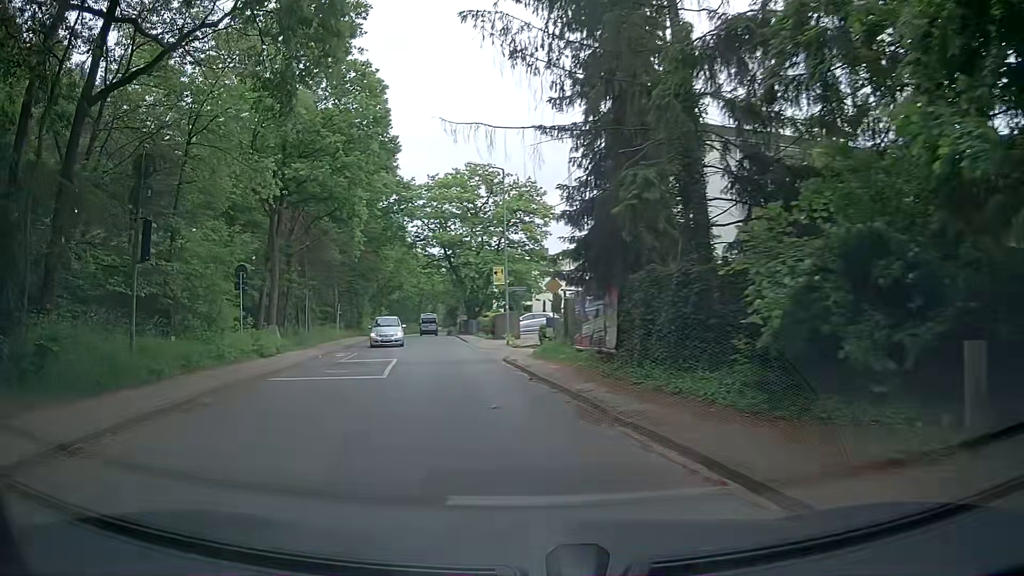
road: tertiary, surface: asphalt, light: Day
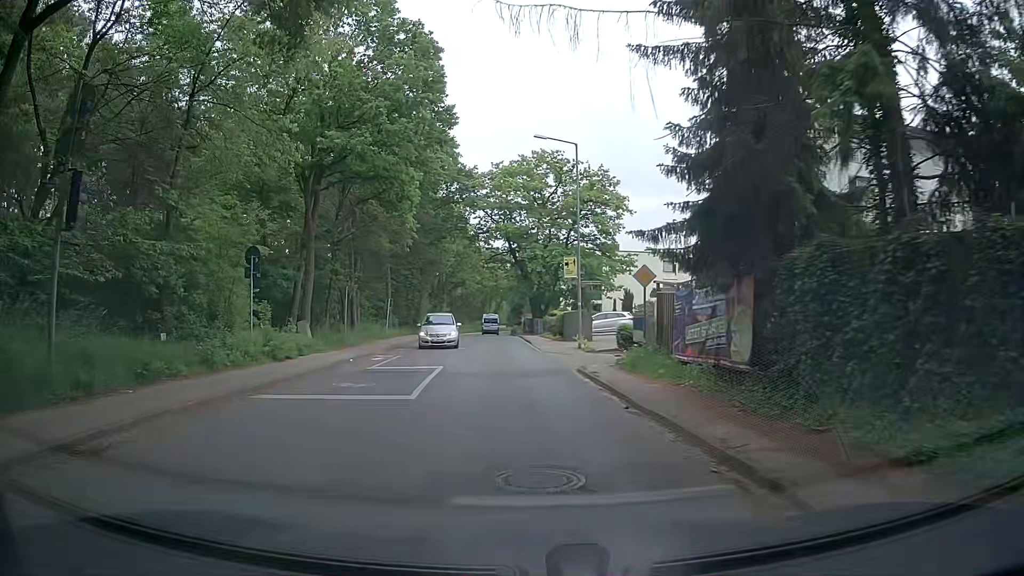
(-0.3, +4.9) m; -6°
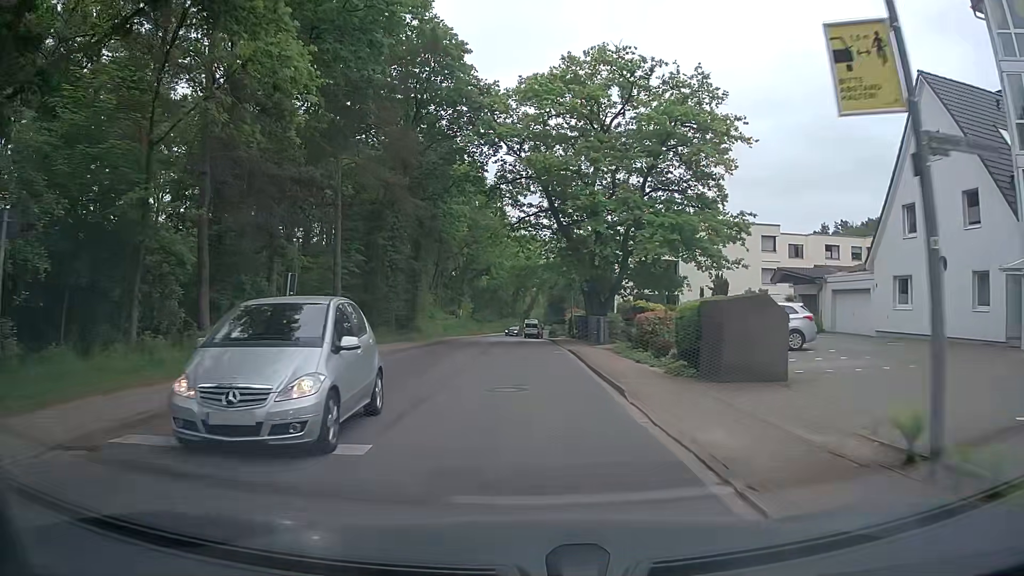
(-0.8, +24.1) m; -3°
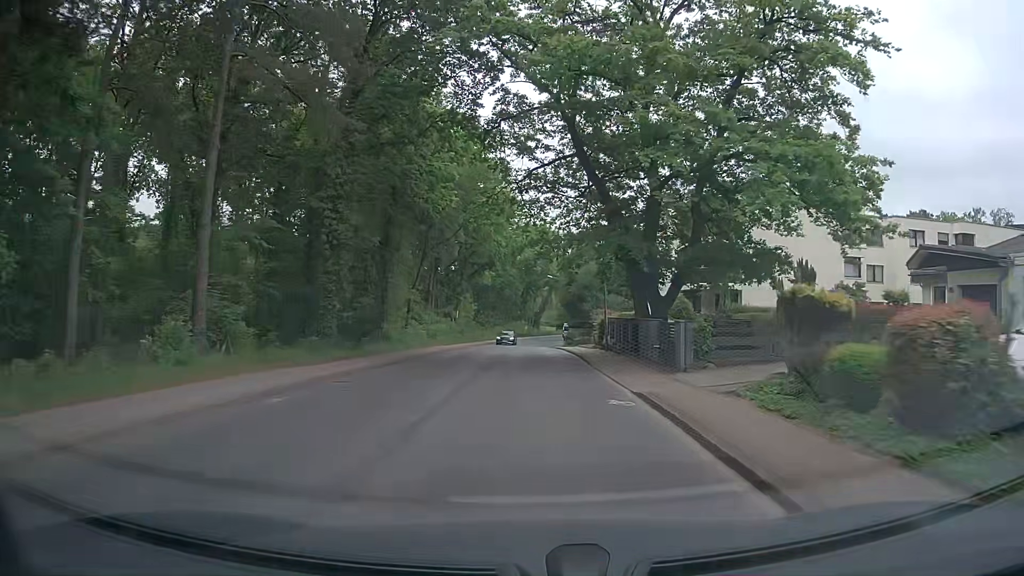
(-0.3, +14.5) m; -1°
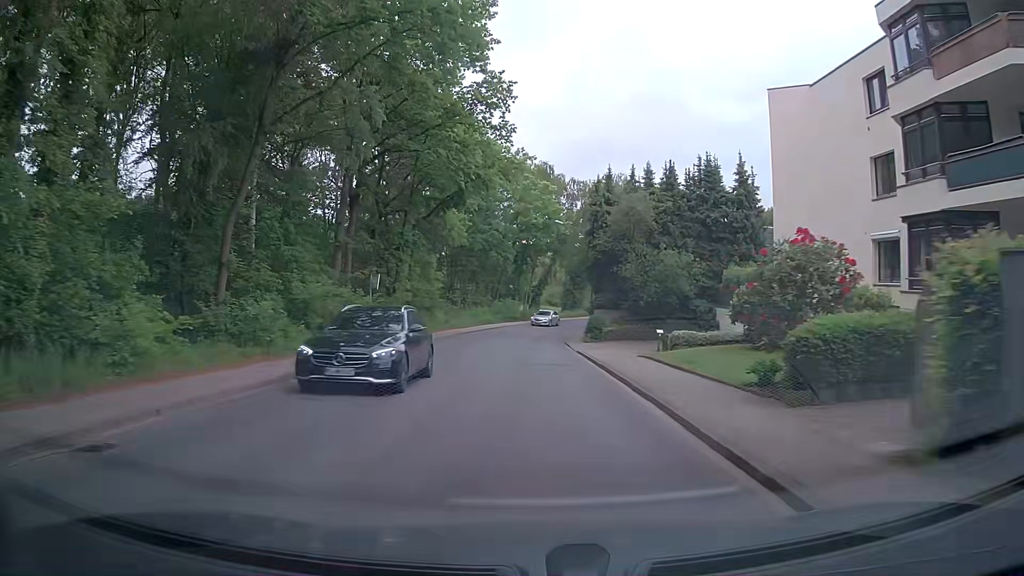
(+0.4, +30.9) m; +1°
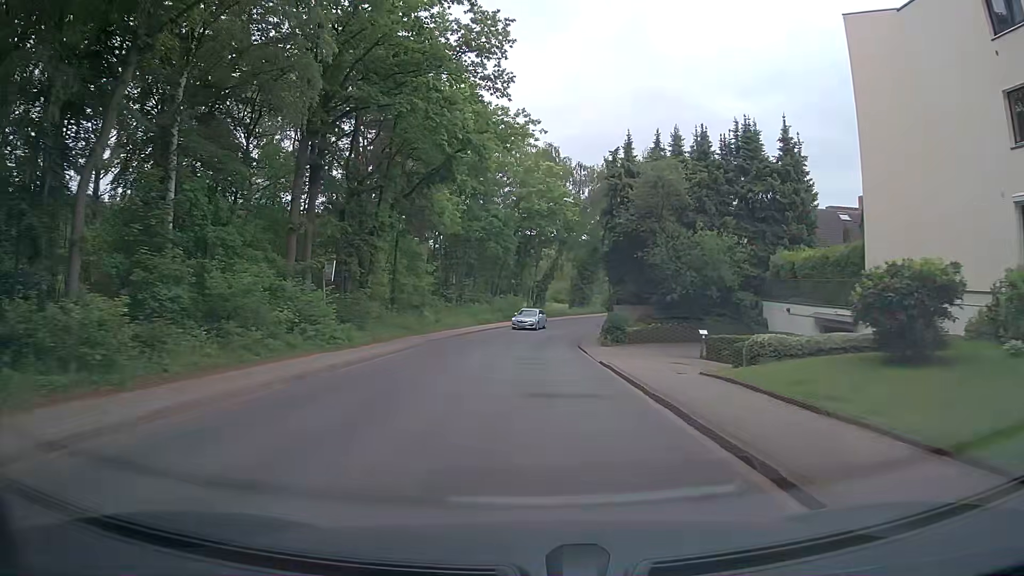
(-0.1, +7.7) m; -1°
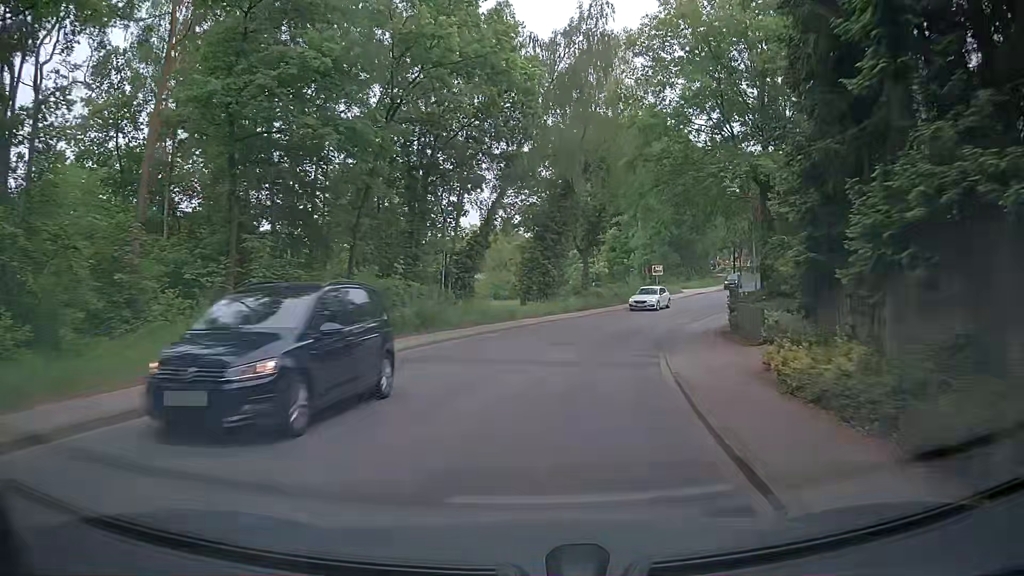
(+1.4, +37.4) m; +5°
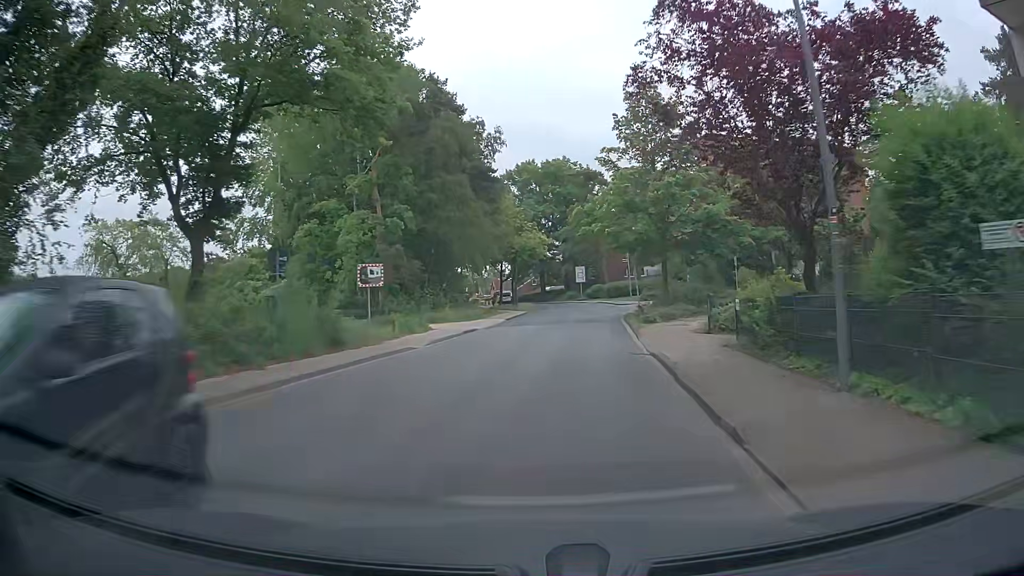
(+6.7, +33.9) m; +21°
(+1, +10) (+2, +20) (+3, +30) (+5, +40) (+6, +50) (+7, +60) (+7, +70) (+6, +80) (+4, +89) (+2, +99) m
